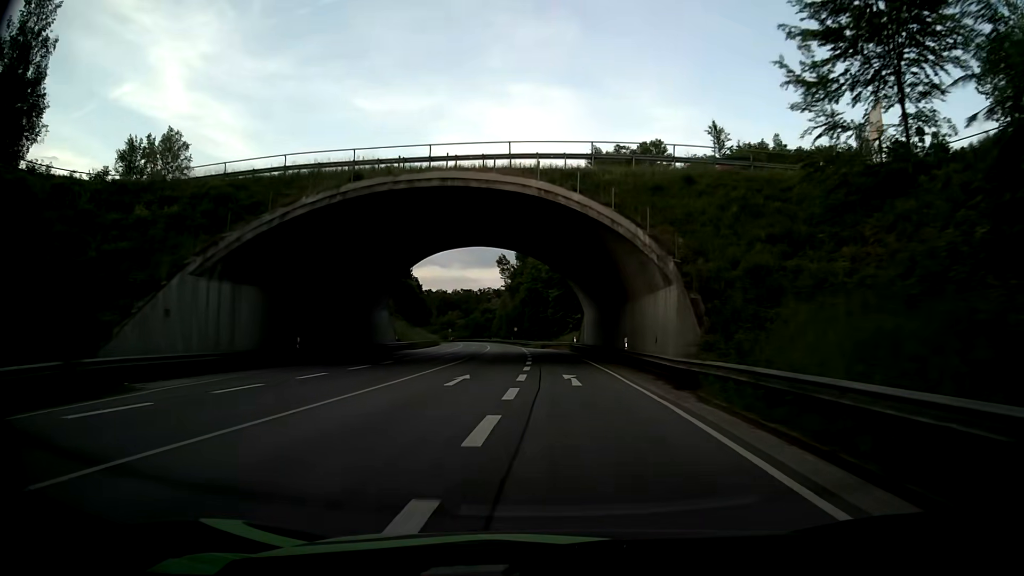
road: primary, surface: asphalt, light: Day
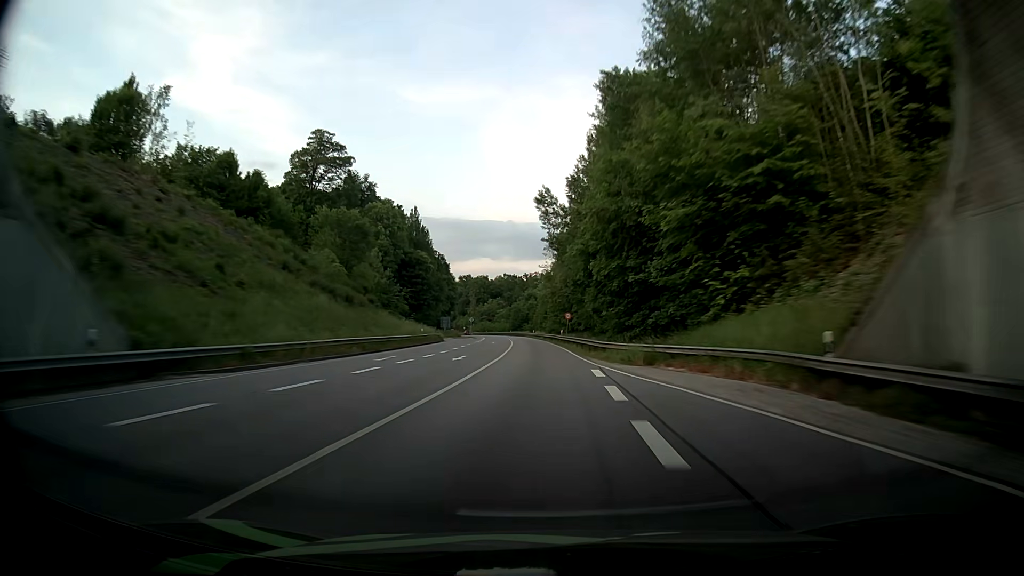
(-3.0, +50.3) m; -5°
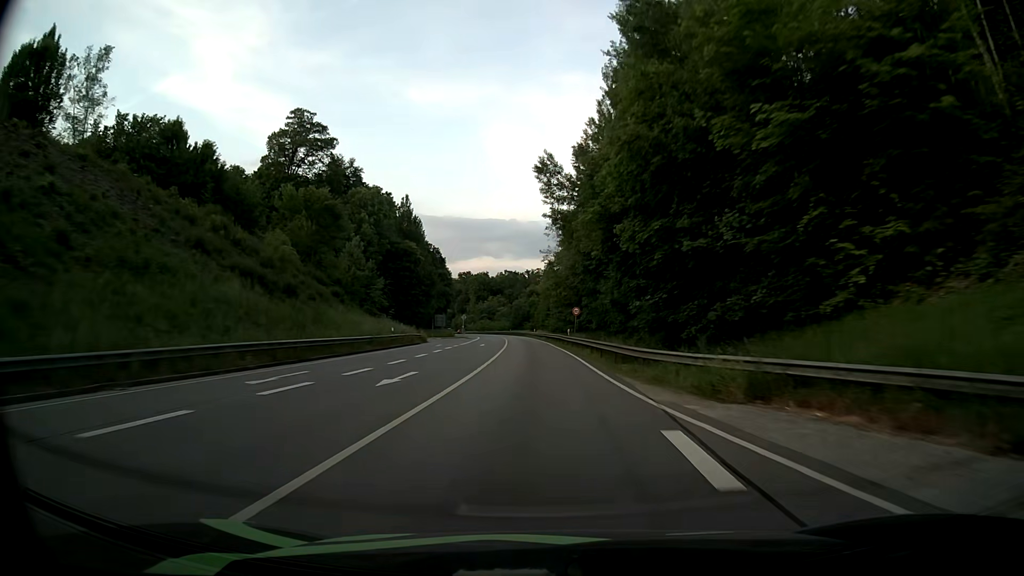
(+0.1, +13.0) m; 0°
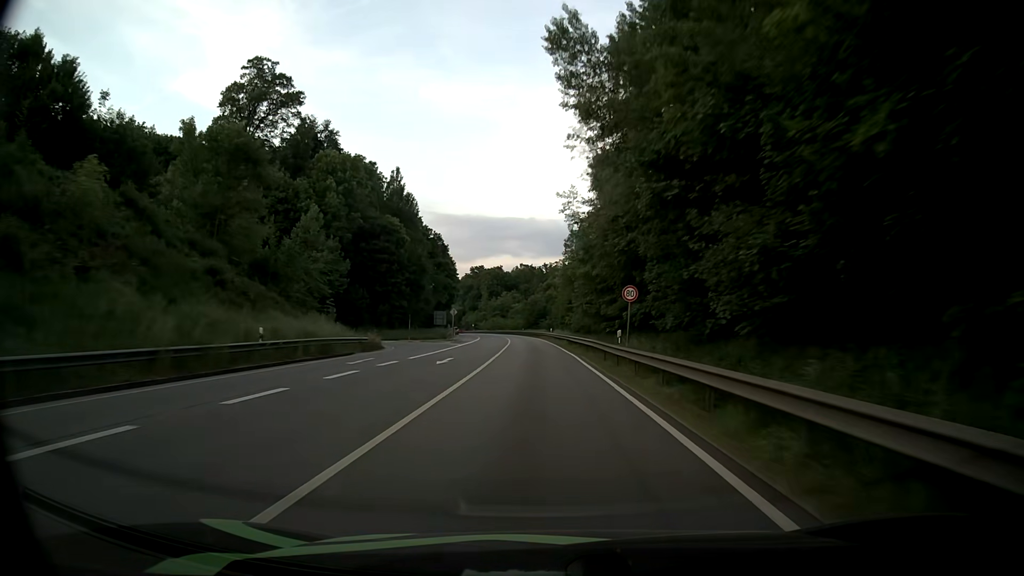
(-0.2, +26.1) m; -1°
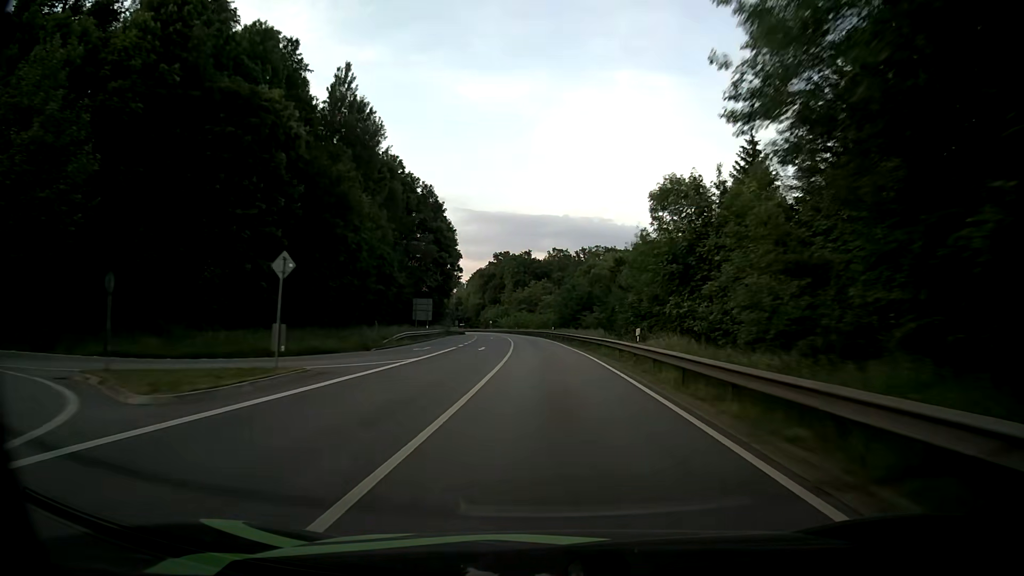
(-1.6, +51.8) m; -3°
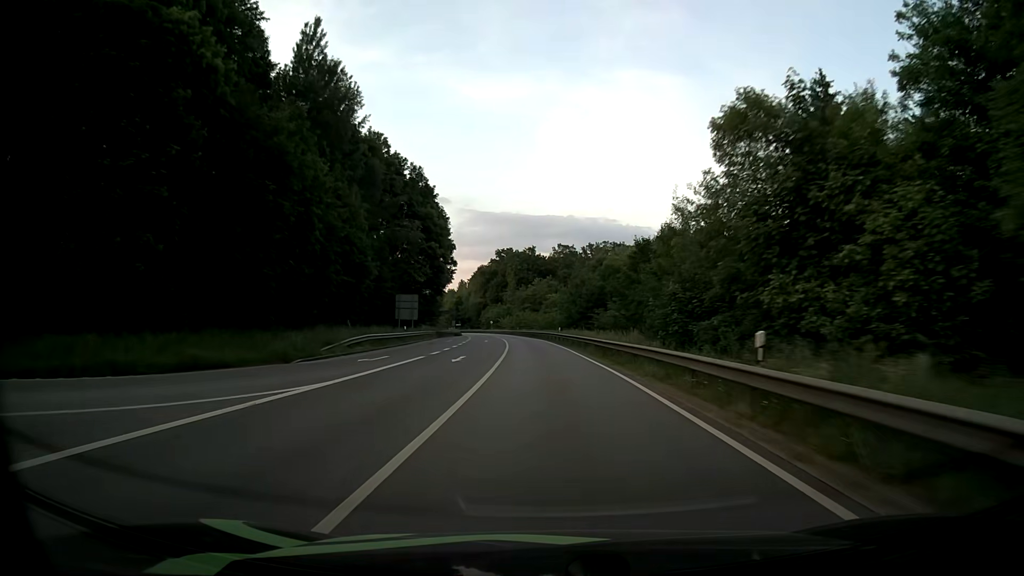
(0.0, +12.9) m; 0°
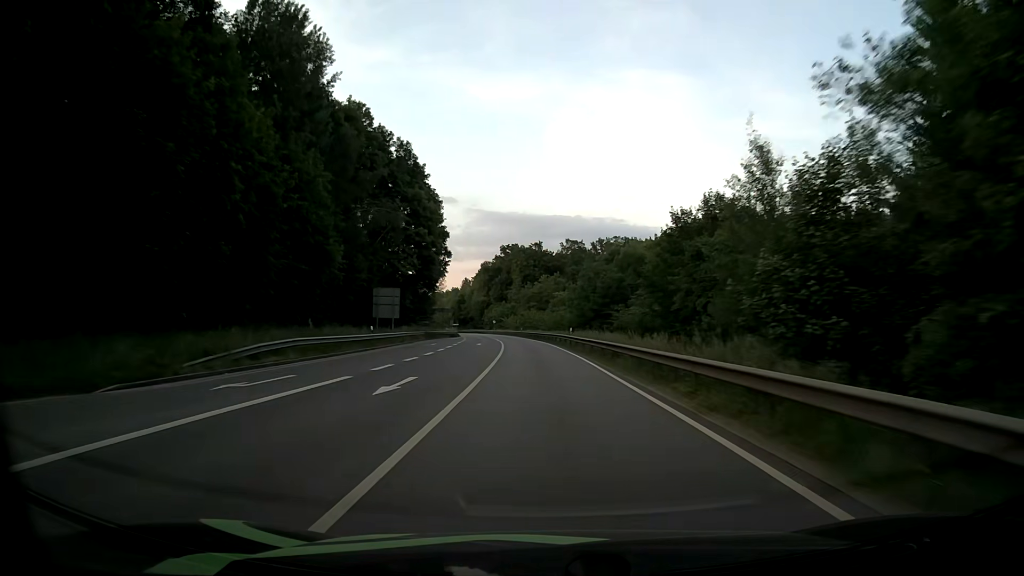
(-0.1, +12.8) m; 0°
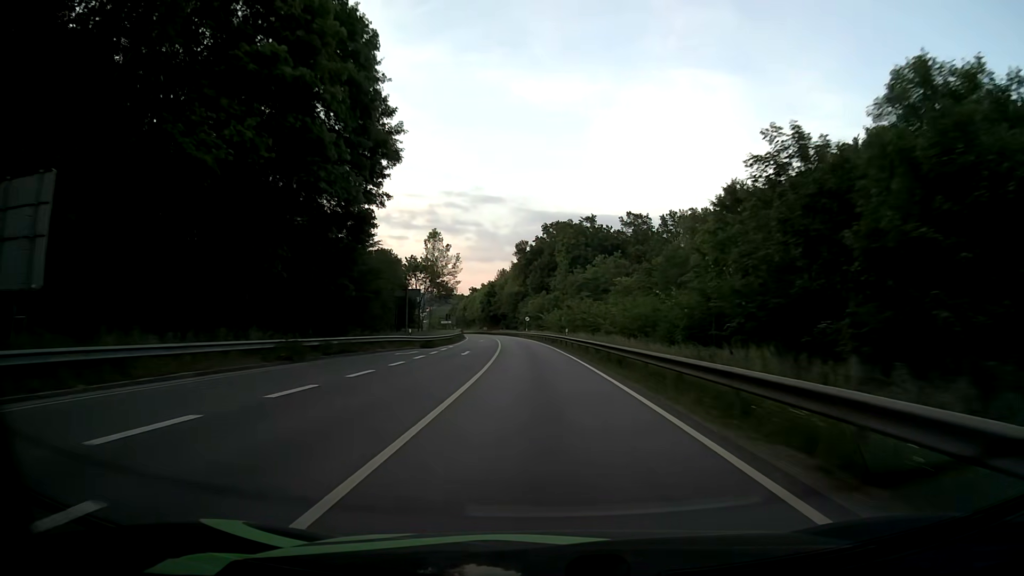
(-2.0, +51.1) m; -4°
(0, +10) (0, +20) (-1, +30) (-1, +40) (-2, +50) (-3, +60) (-4, +70) (-5, +80) (-6, +90) (-7, +100) m
